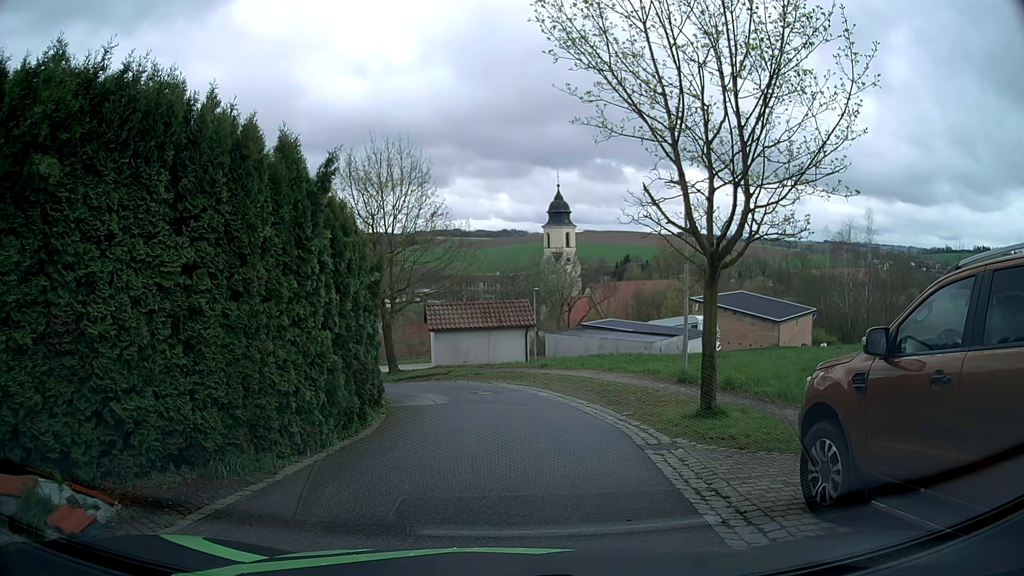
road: residential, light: Day
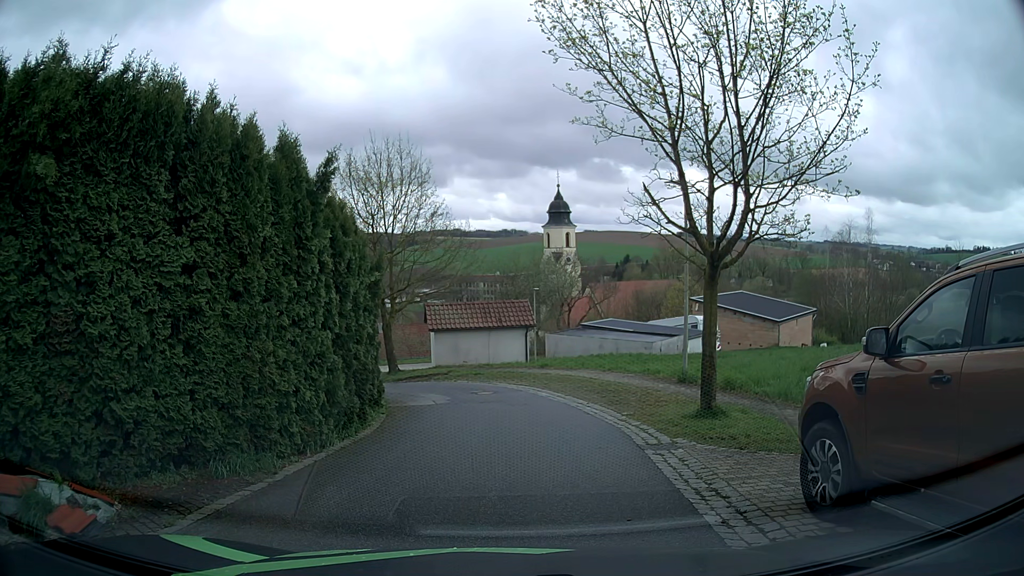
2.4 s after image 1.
(0.0, 0.0) m; 0°
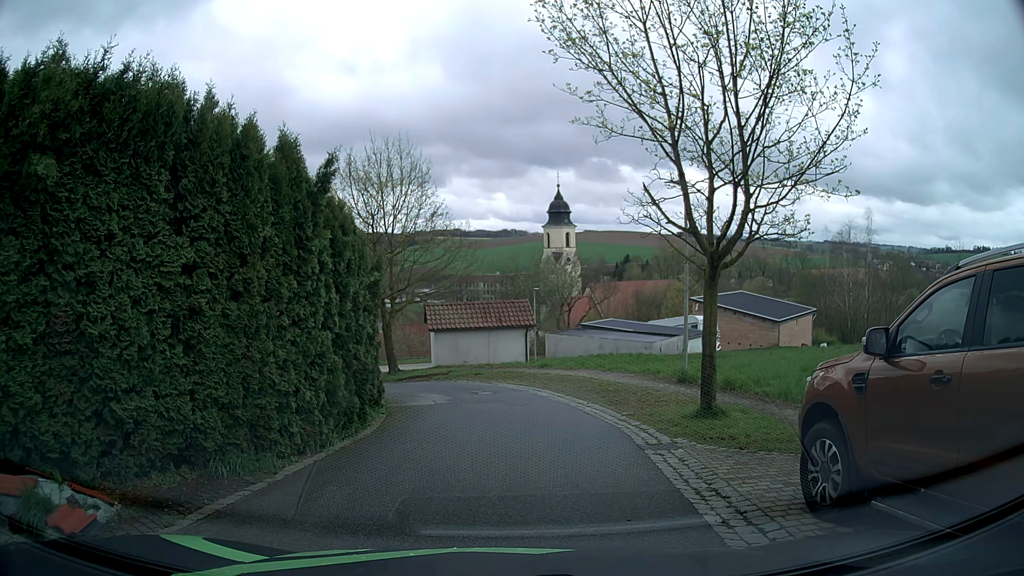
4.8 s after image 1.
(0.0, 0.0) m; 0°
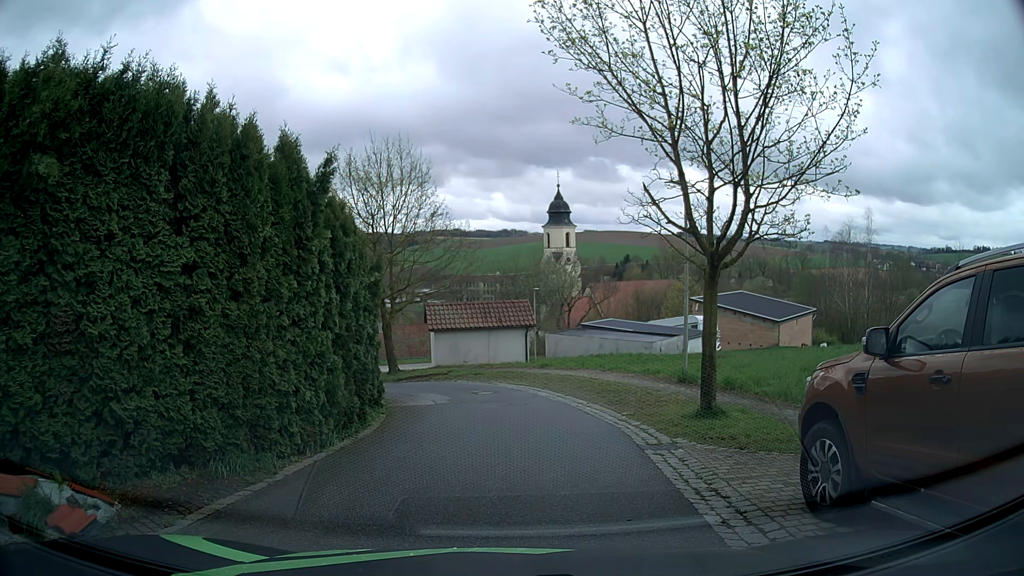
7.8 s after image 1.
(0.0, 0.0) m; 0°
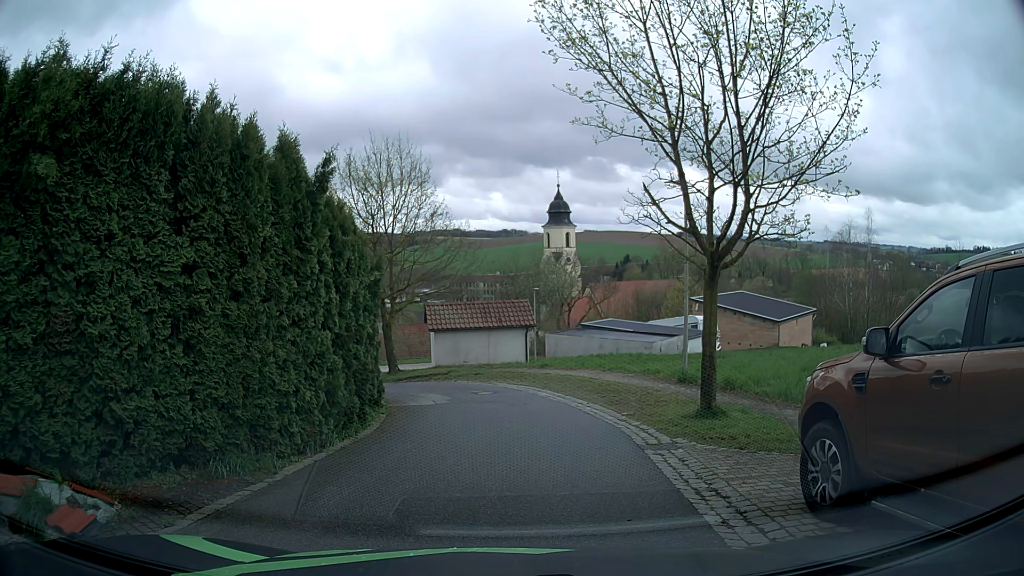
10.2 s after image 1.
(0.0, 0.0) m; 0°
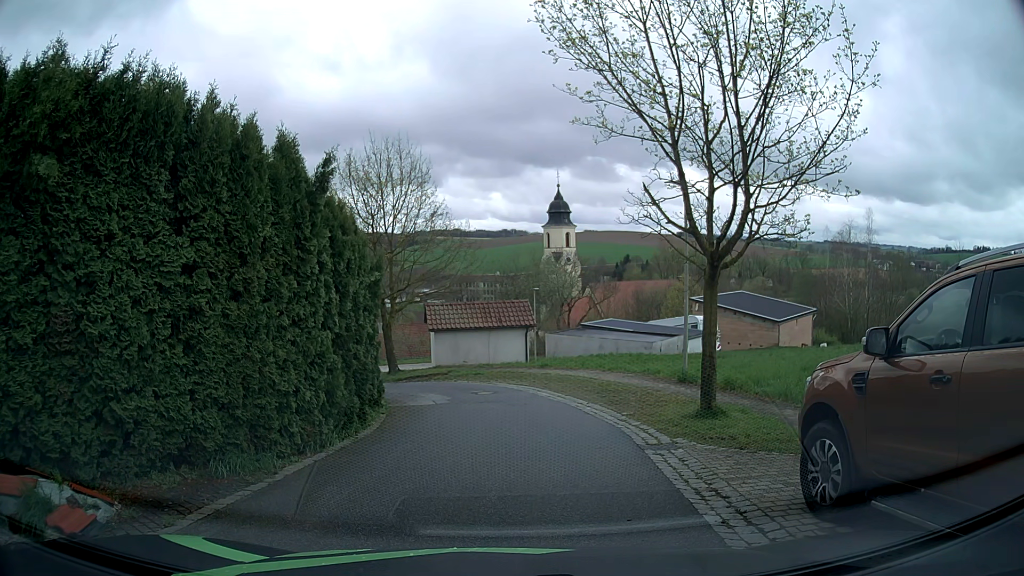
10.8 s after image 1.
(0.0, 0.0) m; 0°
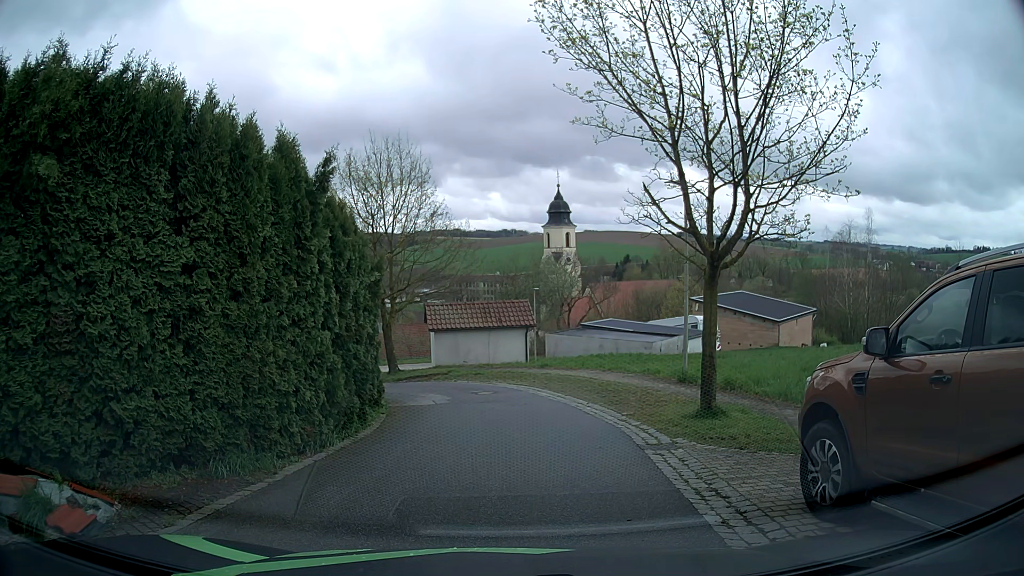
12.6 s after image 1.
(0.0, 0.0) m; 0°
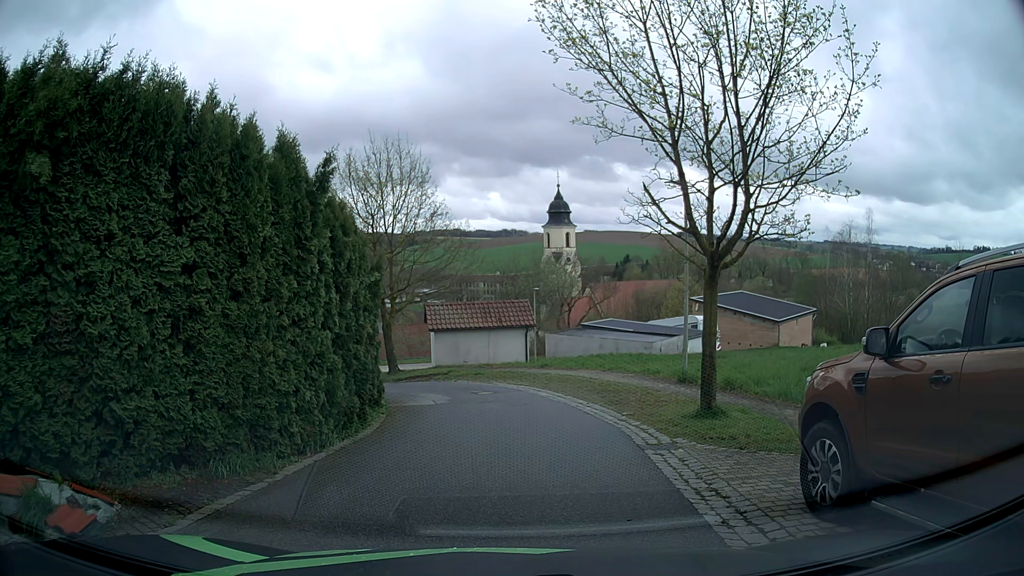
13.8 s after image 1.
(0.0, 0.0) m; 0°
(+1, +10) (0, +20) (-7, +27) (-17, +26) (-26, +21) (-33, +15) (-41, +8) (-49, +2) (-56, -5) (-64, -12) m
